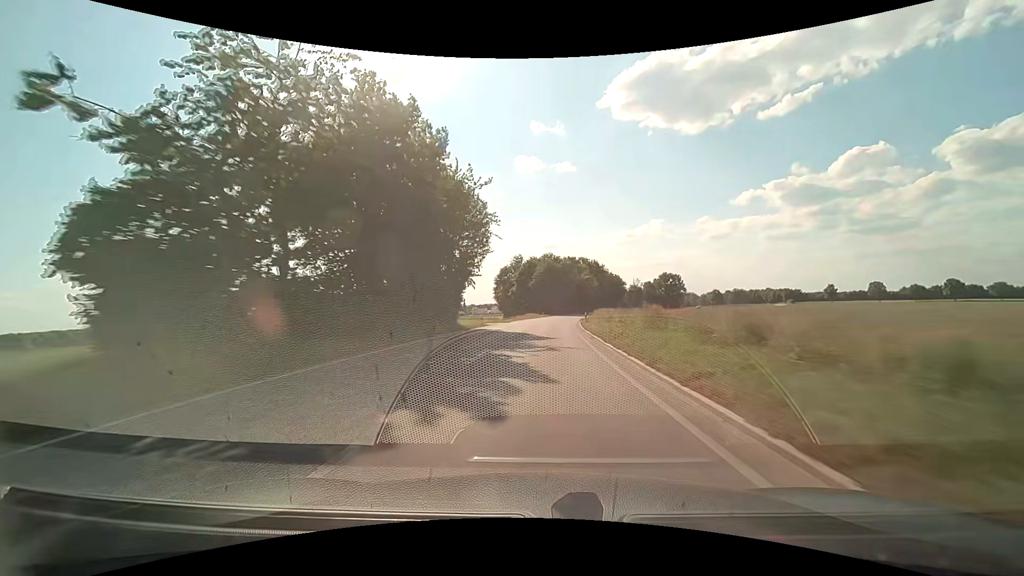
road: secondary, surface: asphalt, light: Day
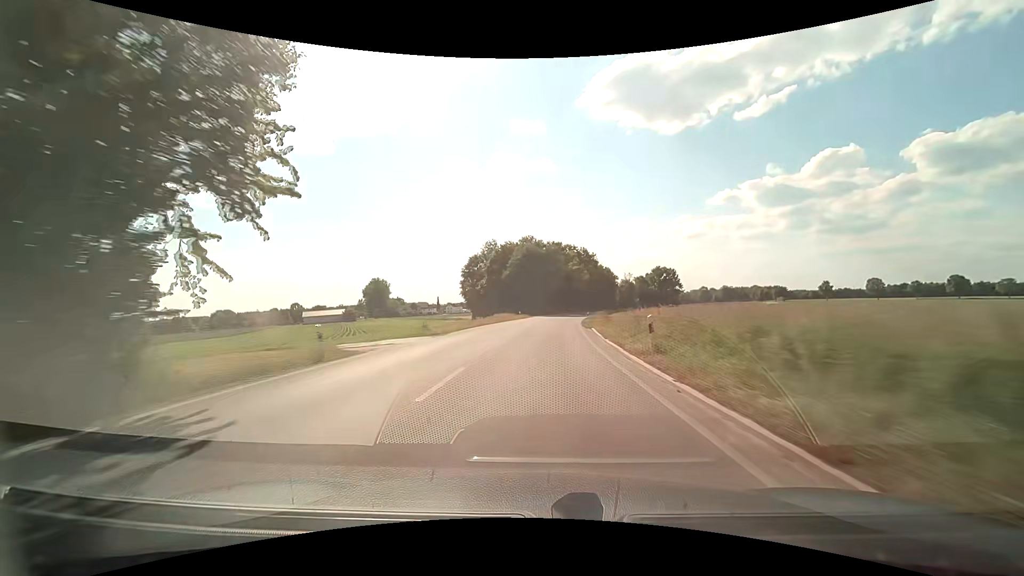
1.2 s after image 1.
(+0.6, +29.7) m; +2°
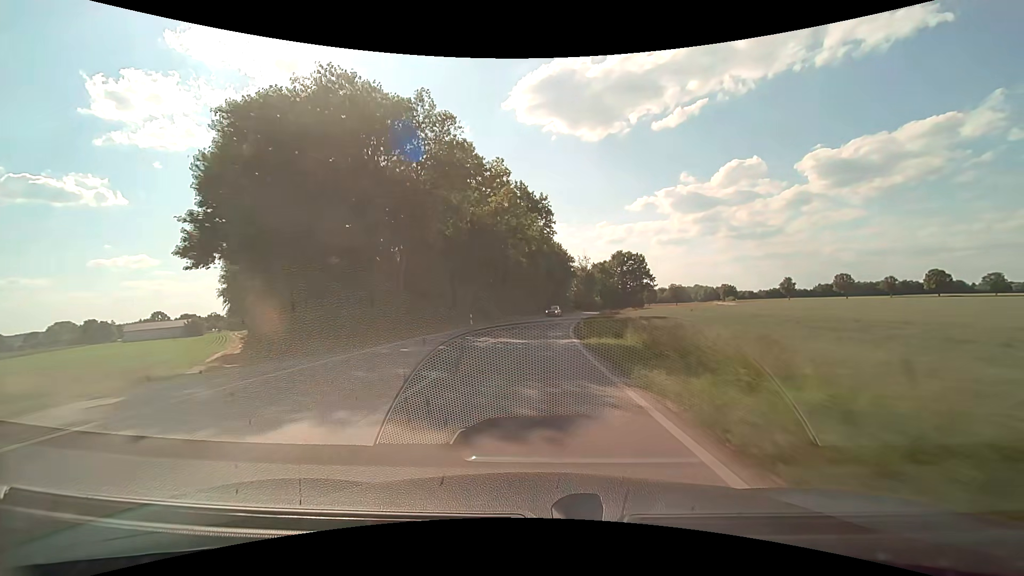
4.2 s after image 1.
(+4.9, +73.3) m; +8°
(0, +10) (0, +20) (+1, +30) (+1, +40) (+2, +50) (+3, +60) (+5, +70) (+7, +80) (+9, +89) (+12, +99) m
